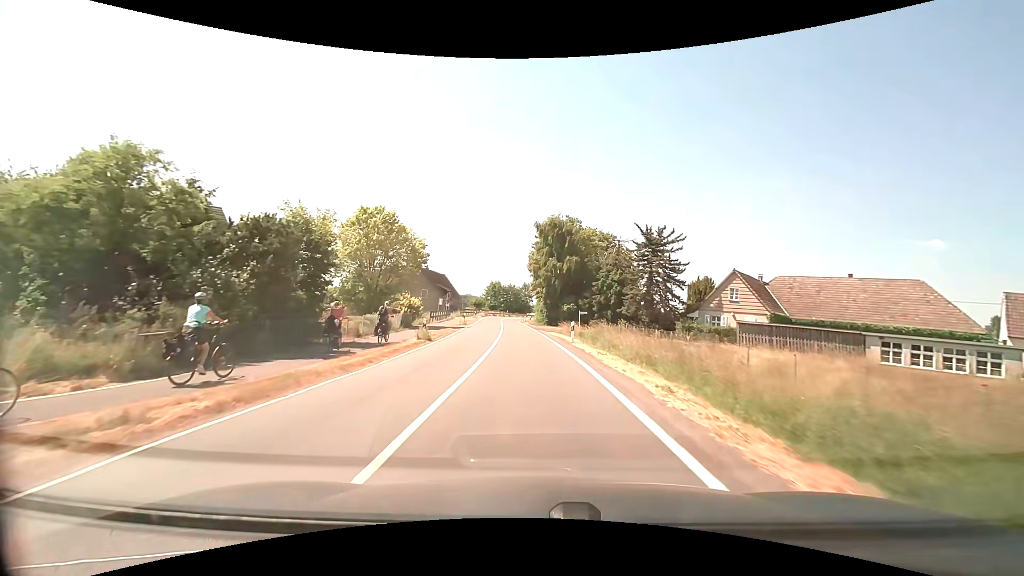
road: secondary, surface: asphalt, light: Day
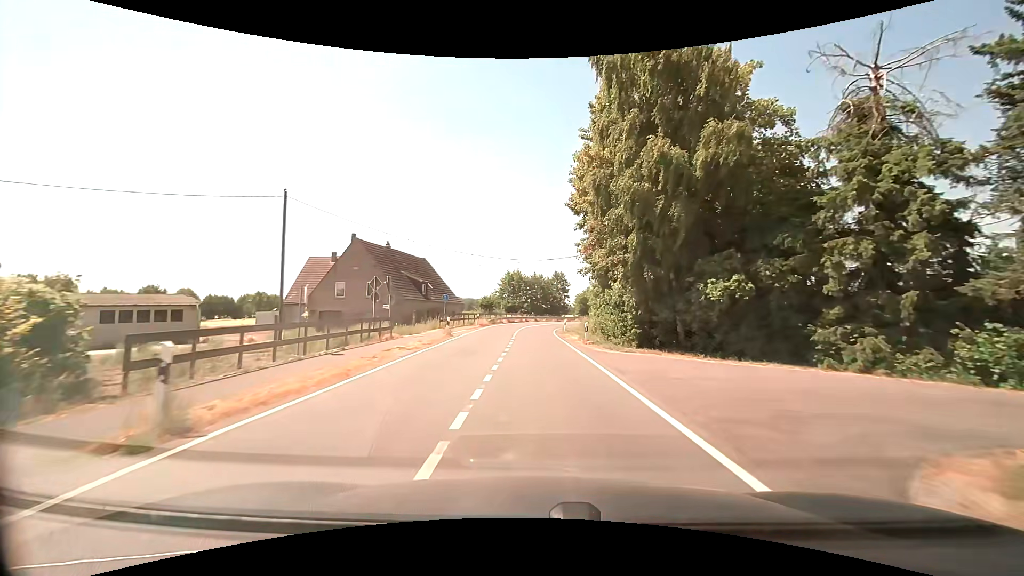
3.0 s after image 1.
(-2.3, +40.2) m; -5°
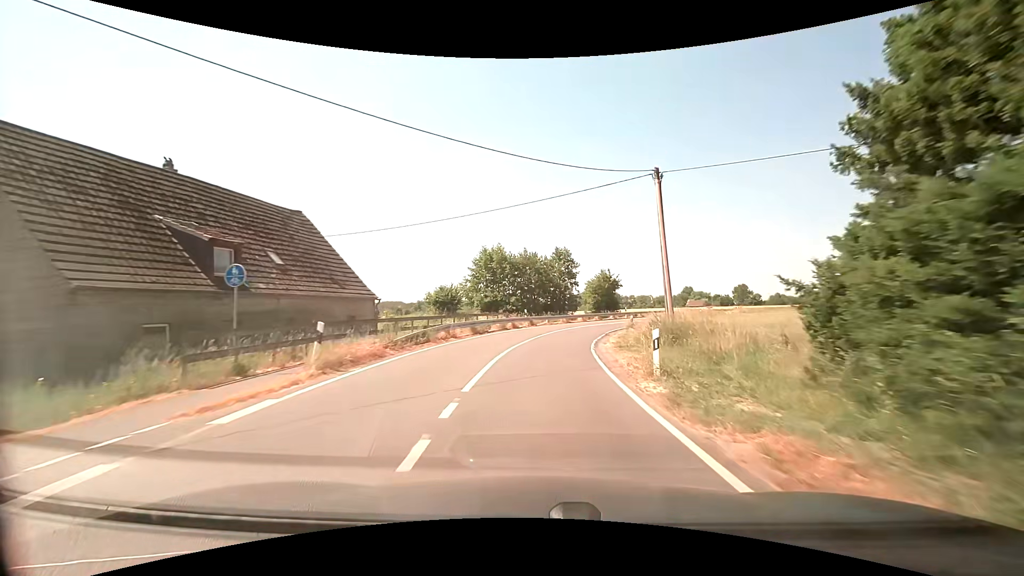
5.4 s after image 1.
(-0.3, +31.5) m; 0°
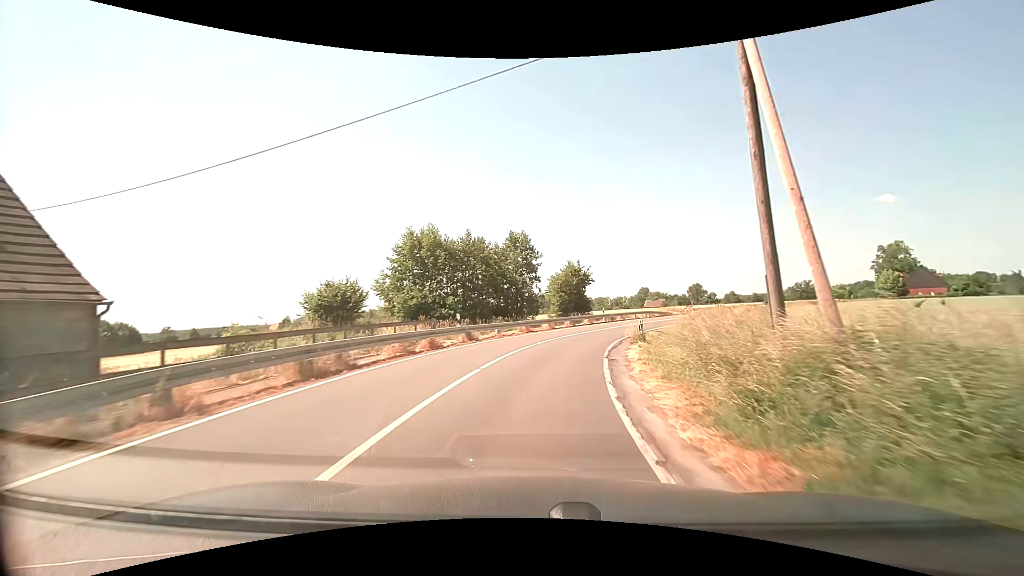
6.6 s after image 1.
(+0.8, +15.5) m; +7°
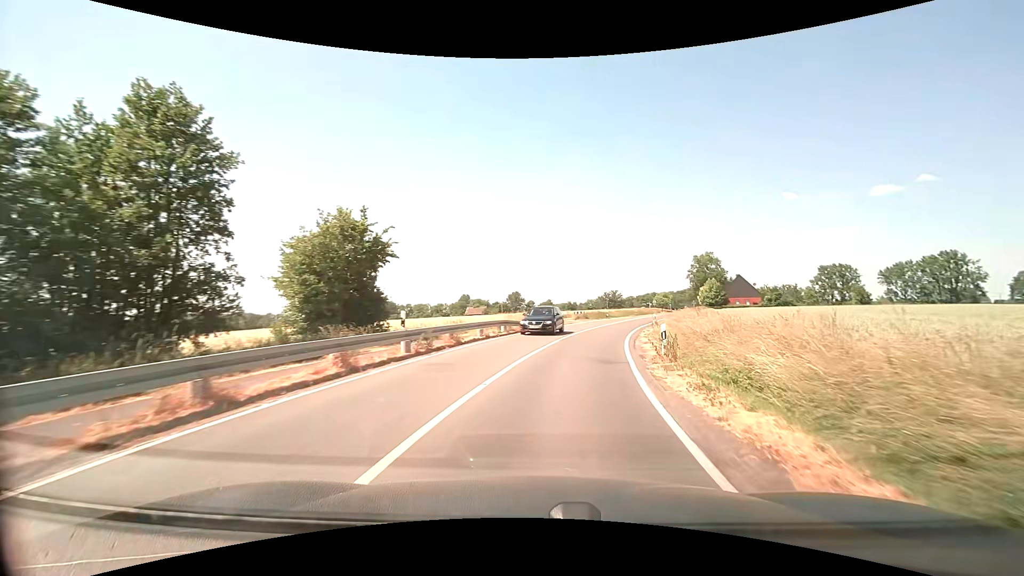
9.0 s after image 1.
(+3.2, +30.1) m; +19°
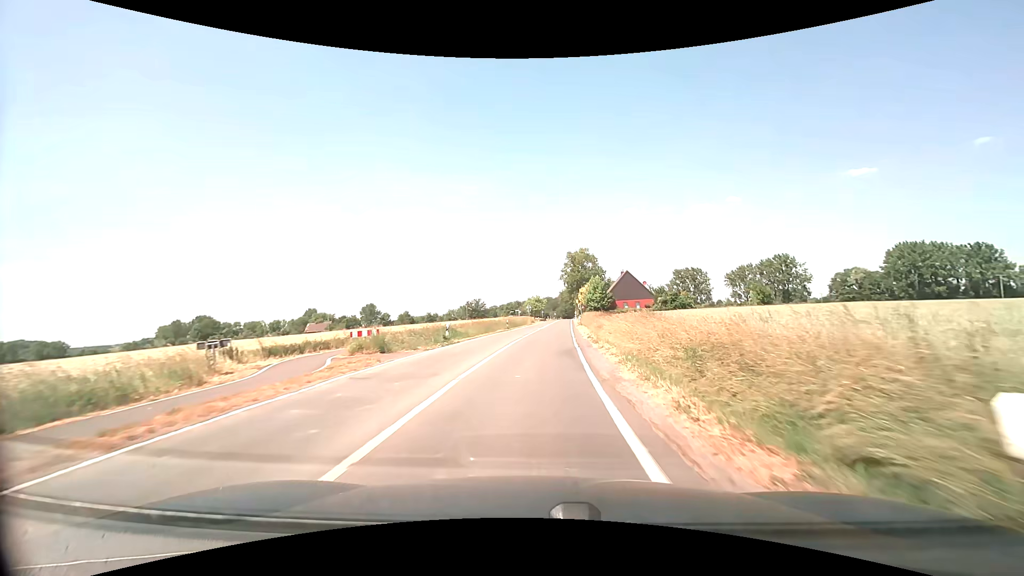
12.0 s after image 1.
(+6.3, +37.5) m; +16°
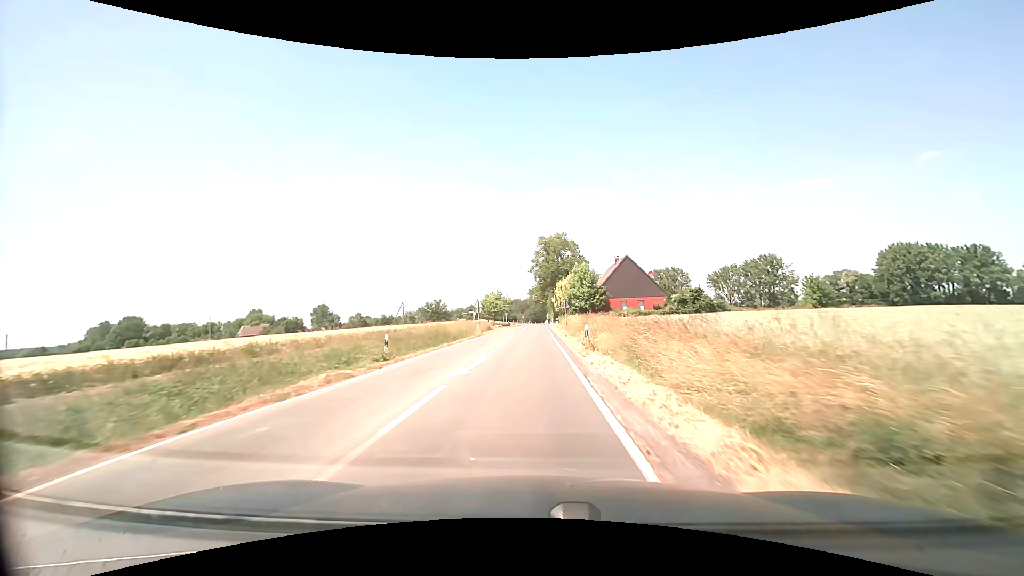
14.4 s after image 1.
(+1.3, +33.9) m; +3°
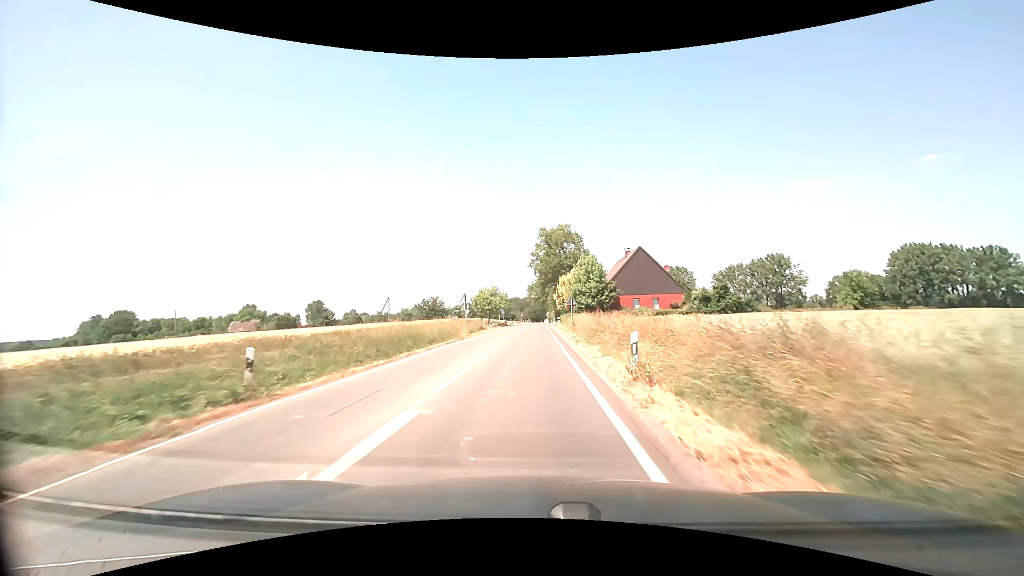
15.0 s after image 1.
(0.0, +9.0) m; 0°
(0, +10) (0, +20) (0, +30) (0, +40) (0, +50) (0, +60) (0, +70) (0, +80) (0, +90) (0, +100) m
